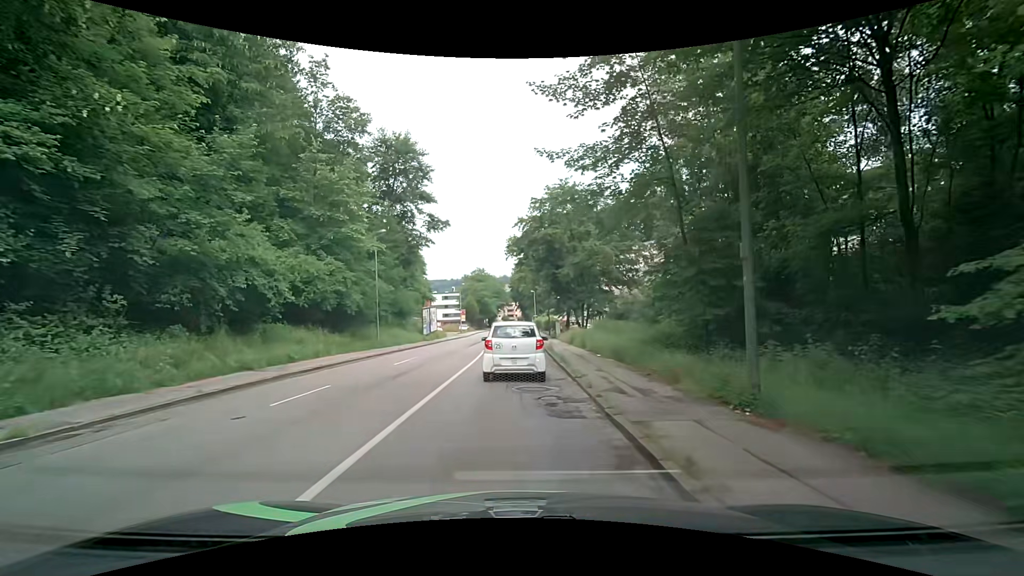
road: tertiary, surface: asphalt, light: Day
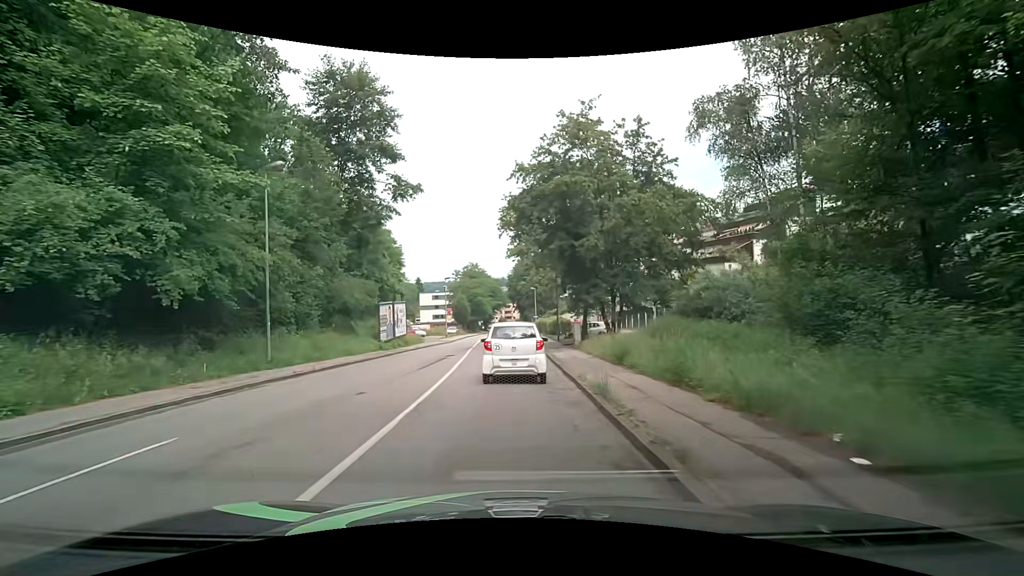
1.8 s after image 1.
(+0.2, +14.8) m; +1°
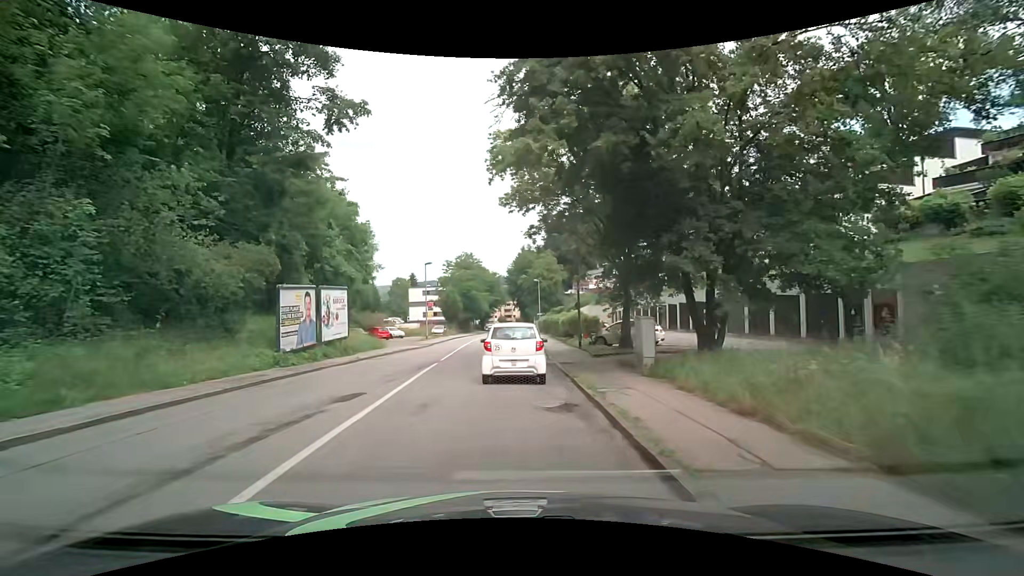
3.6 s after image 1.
(+0.1, +14.6) m; 0°
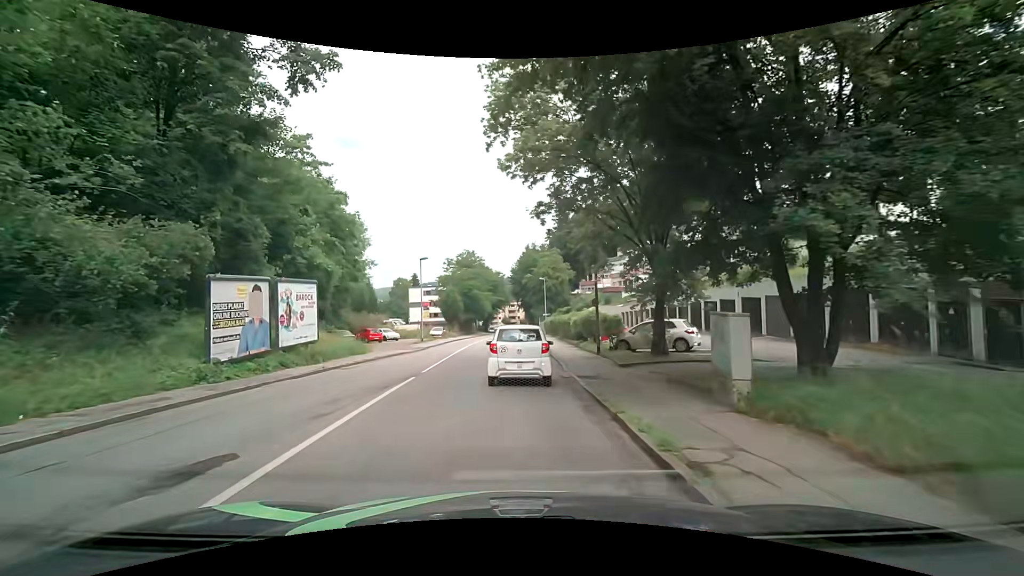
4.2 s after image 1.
(0.0, +4.9) m; 0°
